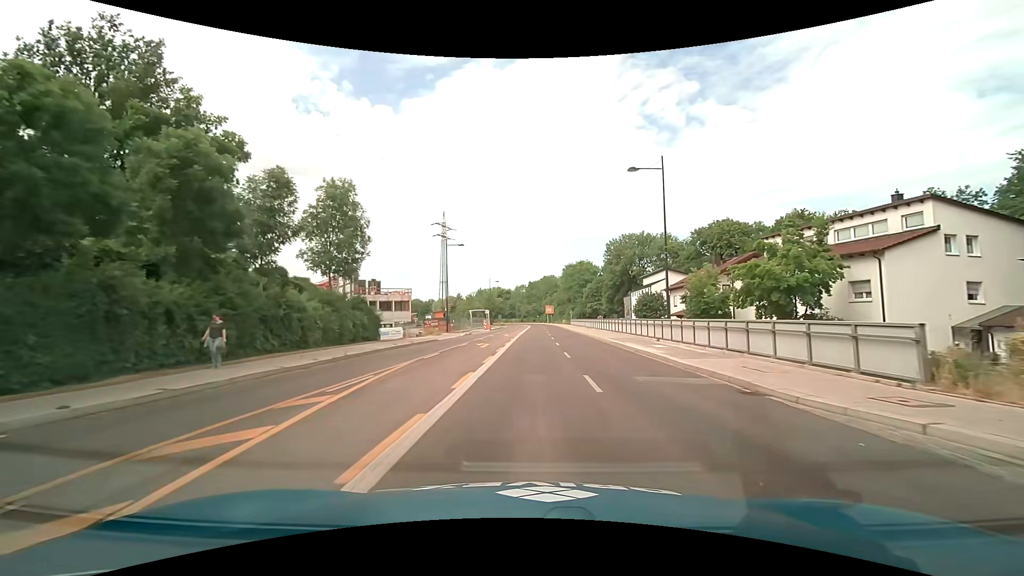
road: secondary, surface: asphalt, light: Day
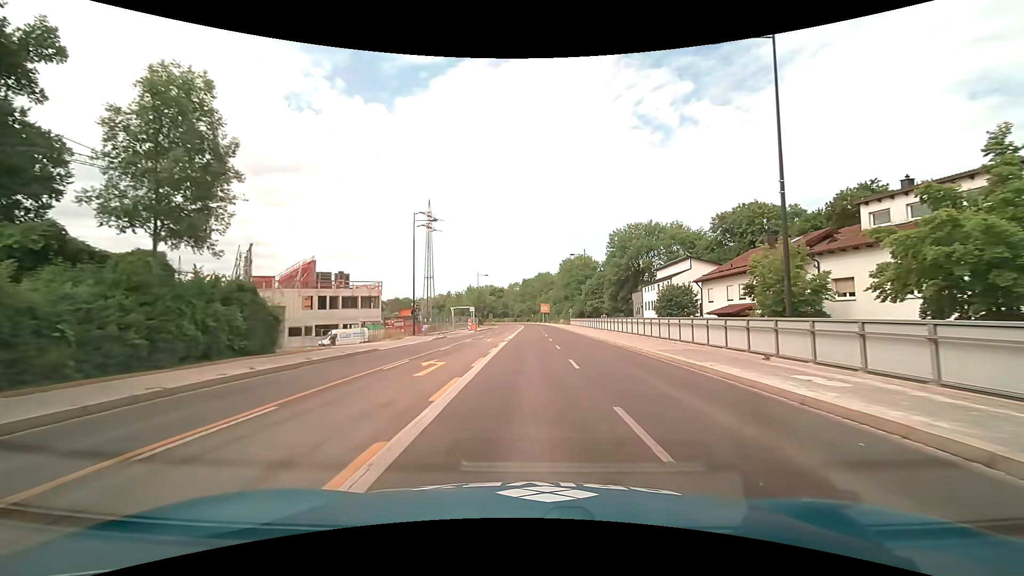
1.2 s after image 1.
(+0.1, +13.9) m; +1°
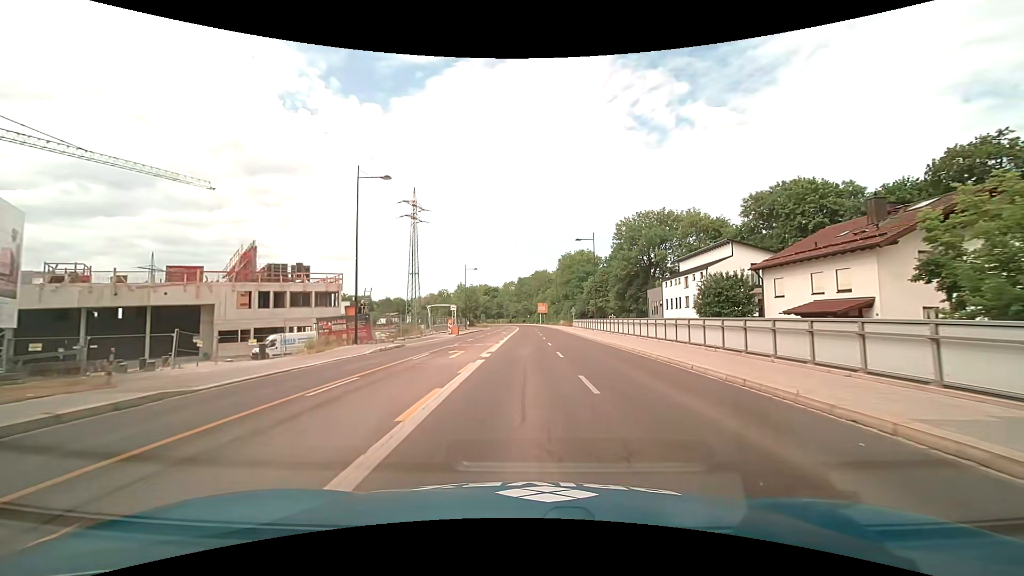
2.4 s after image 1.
(0.0, +13.7) m; 0°
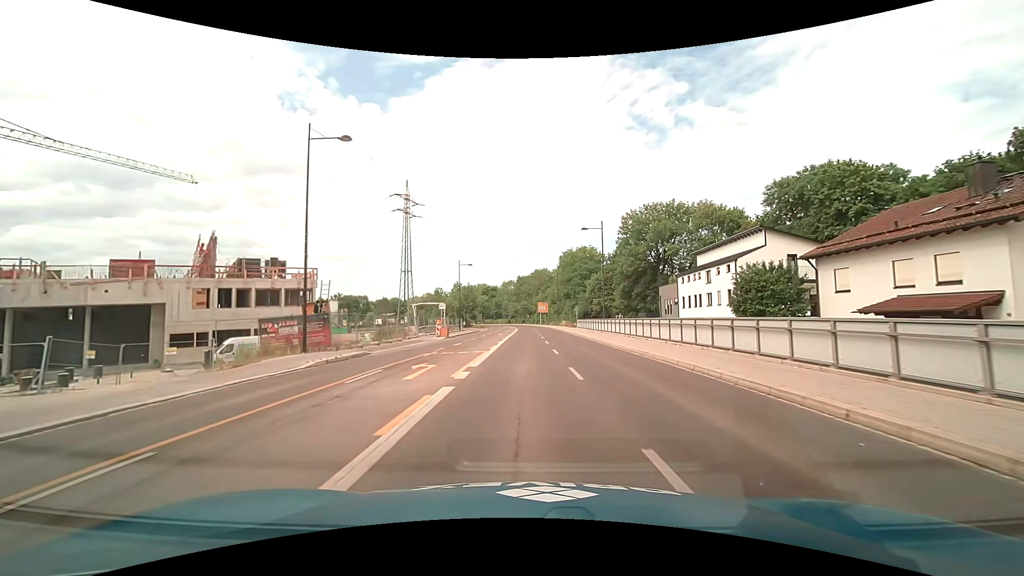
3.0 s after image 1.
(0.0, +6.8) m; 0°
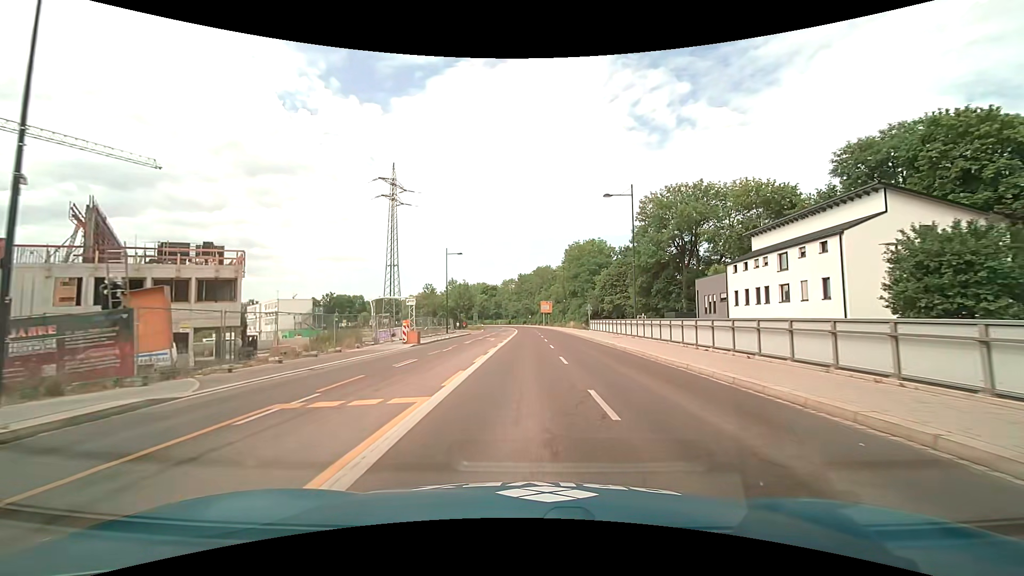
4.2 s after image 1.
(0.0, +13.5) m; 0°
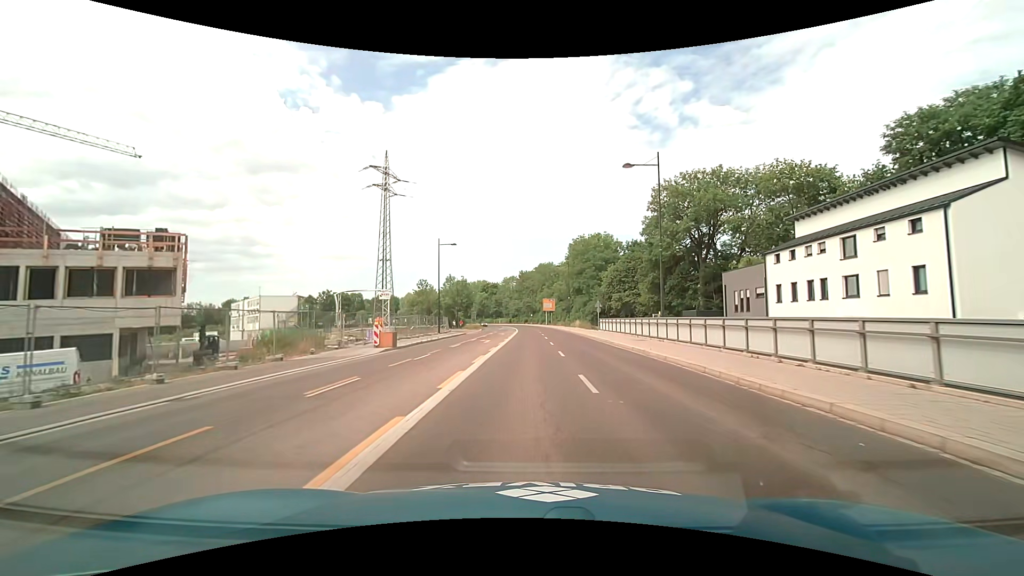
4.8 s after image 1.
(0.0, +6.7) m; 0°
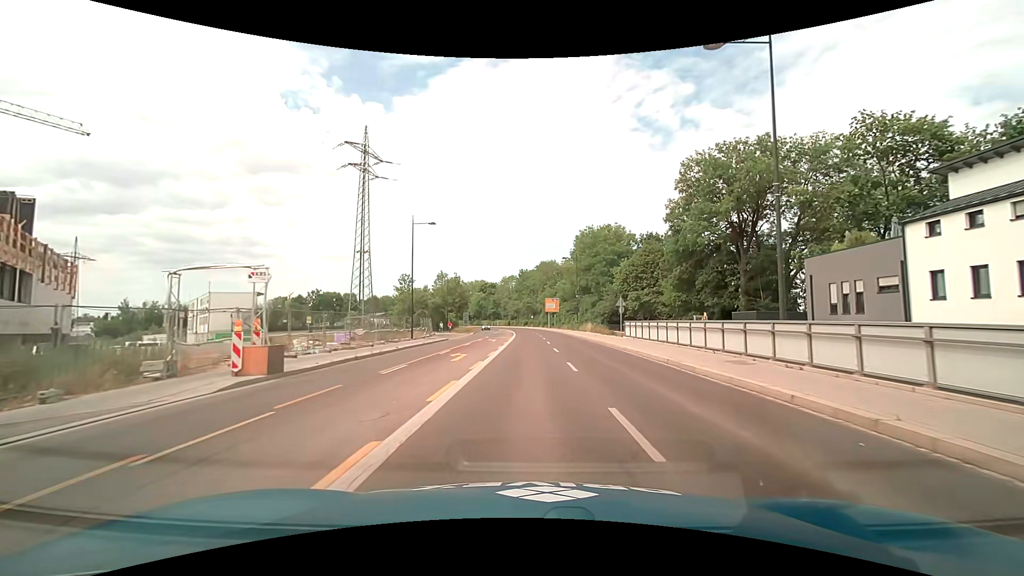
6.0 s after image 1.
(0.0, +13.4) m; 0°
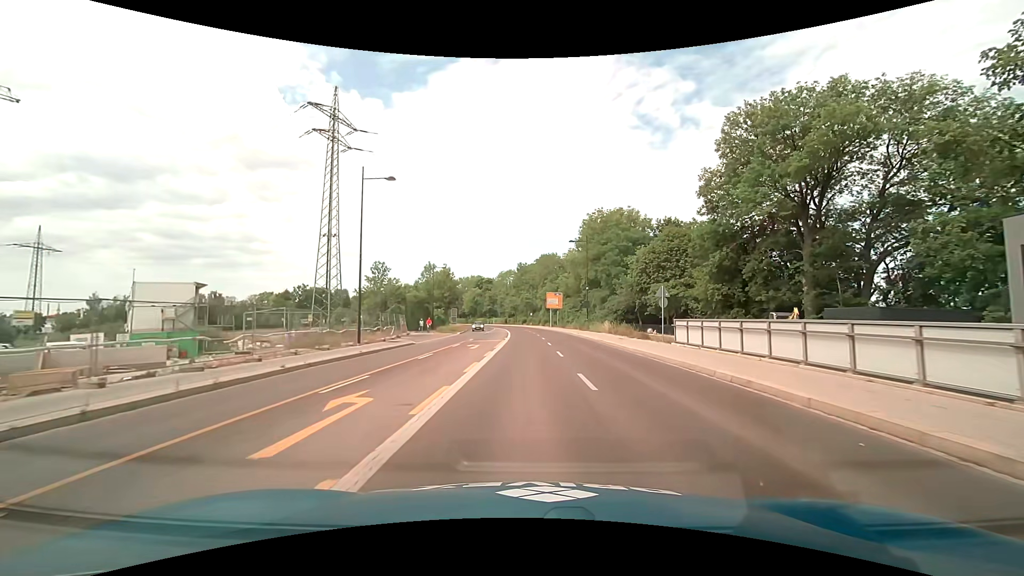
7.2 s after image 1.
(0.0, +13.3) m; 0°
(0, +10) (0, +20) (0, +30) (0, +40) (0, +50) (-1, +60) (-1, +70) (-2, +80) (-3, +90) (-4, +100) m
